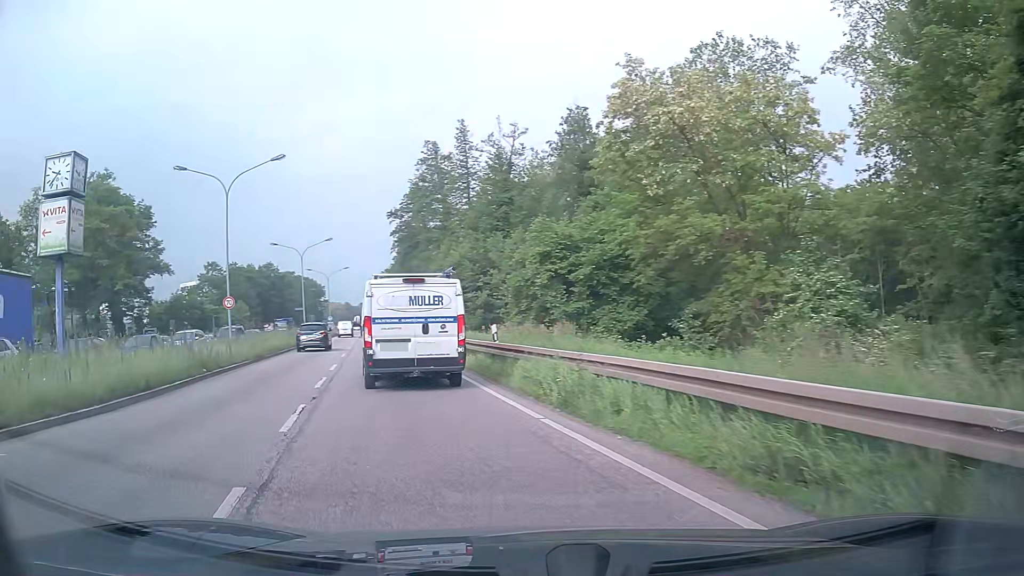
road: primary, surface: asphalt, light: Day
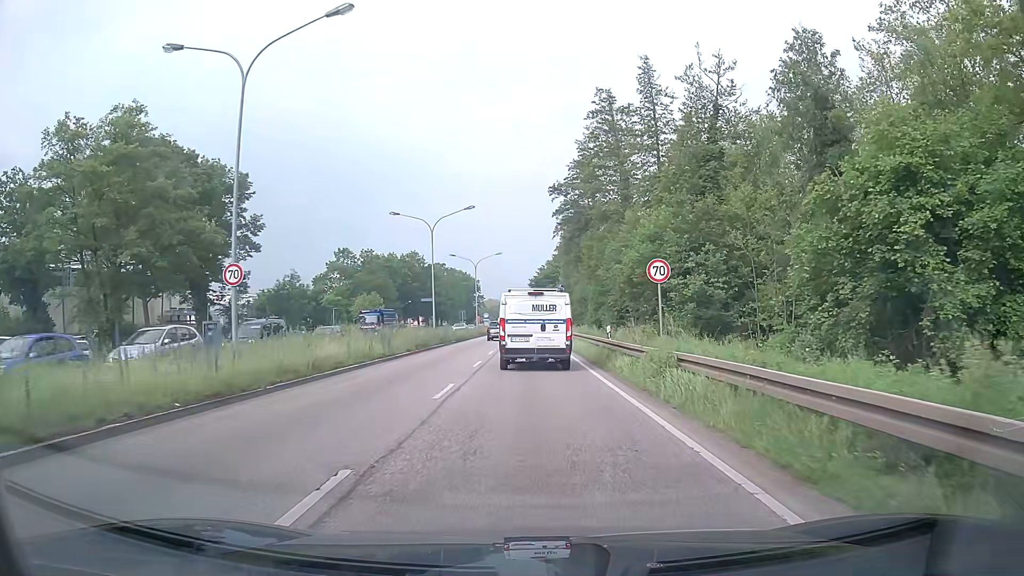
(-3.3, +17.6) m; -13°
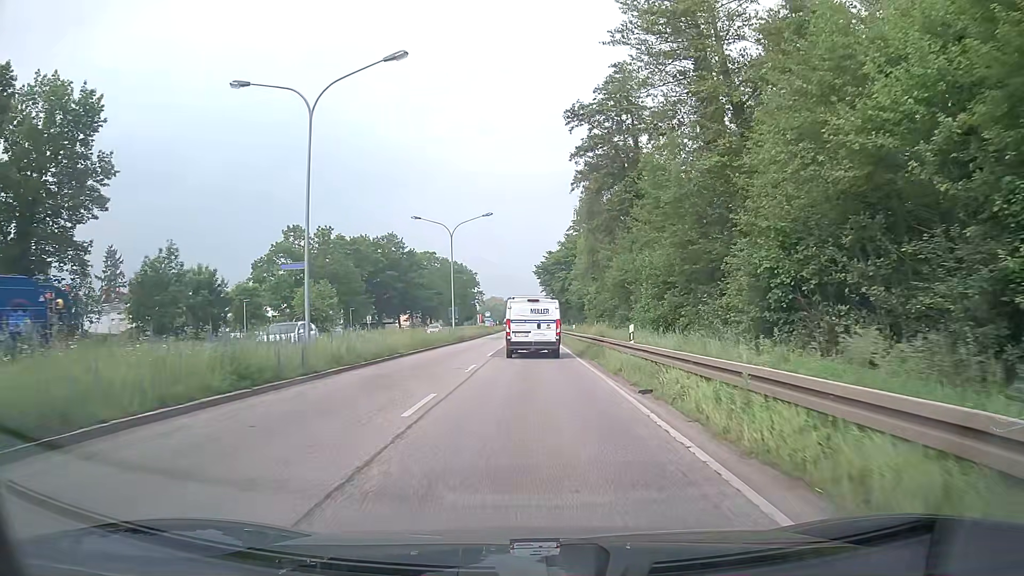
(-0.3, +30.0) m; -1°
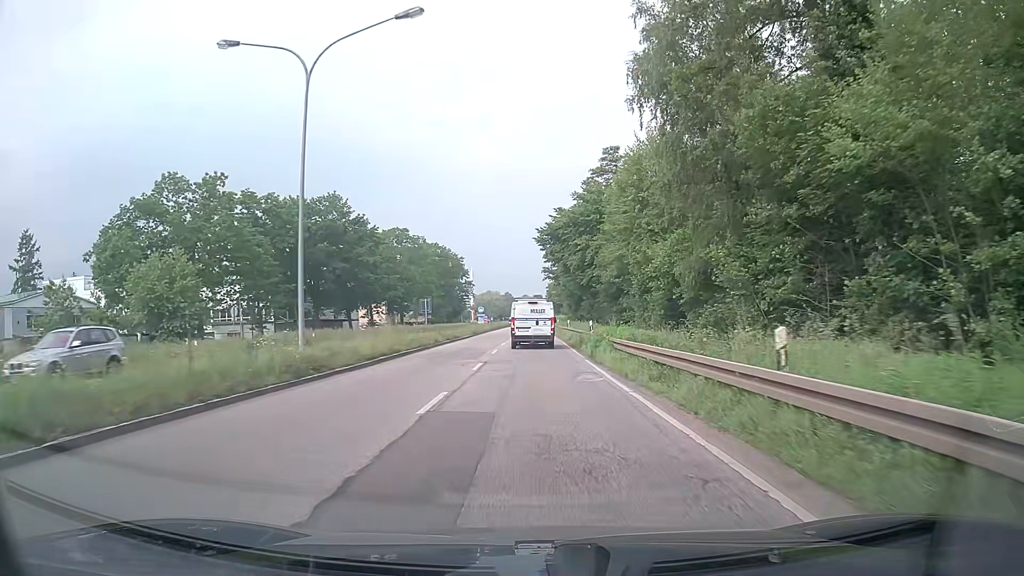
(-0.1, +36.2) m; 0°
(0, +10) (0, +20) (0, +30) (0, +40) (0, +50) (0, +60) (0, +70) (0, +80) (0, +90) (0, +100) m
